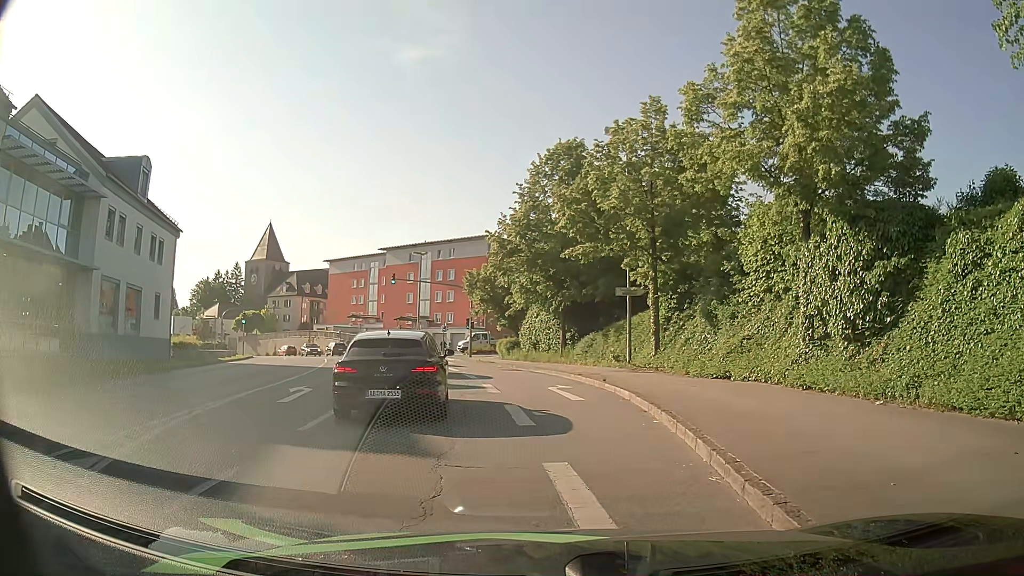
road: tertiary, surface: asphalt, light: Day
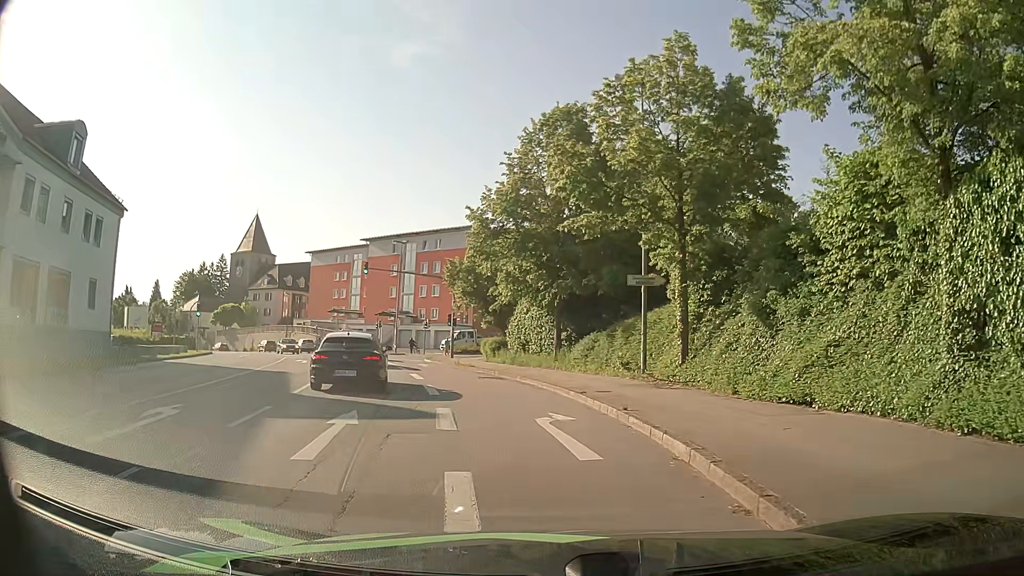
(+0.2, +6.6) m; +1°
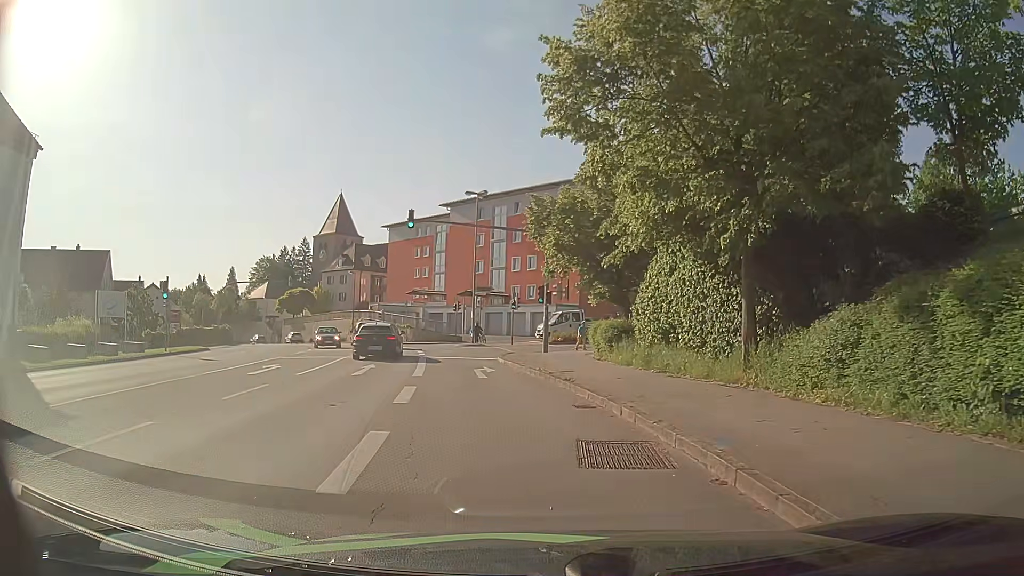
(-0.9, +16.5) m; -8°
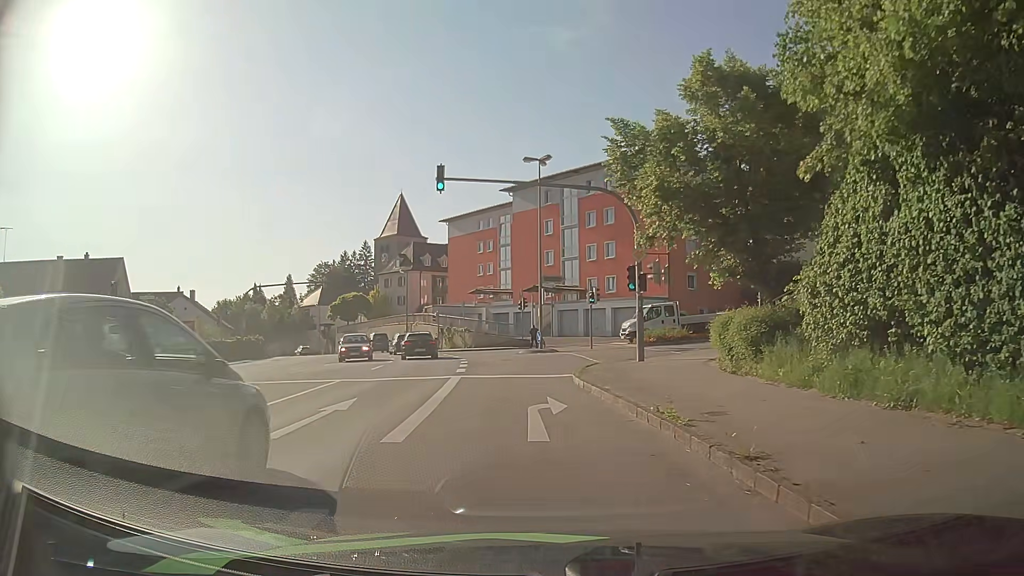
(-0.5, +9.6) m; -8°
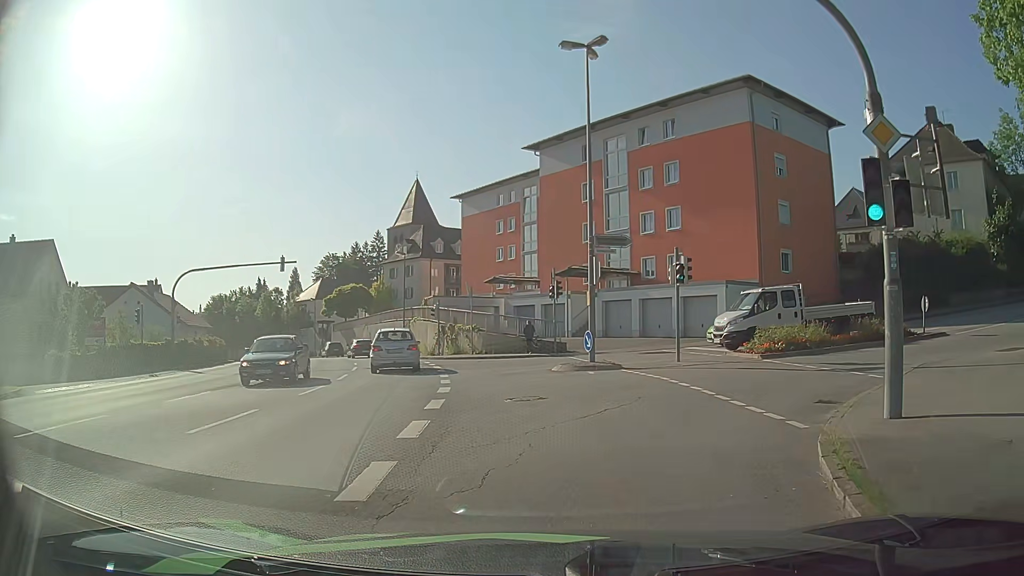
(-0.6, +14.9) m; -2°
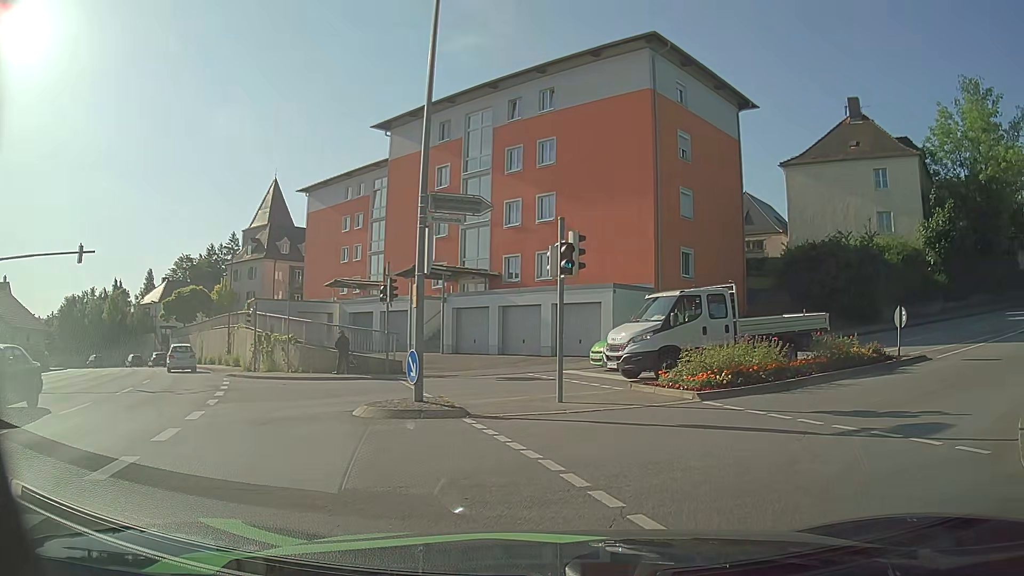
(+0.7, +7.9) m; +14°
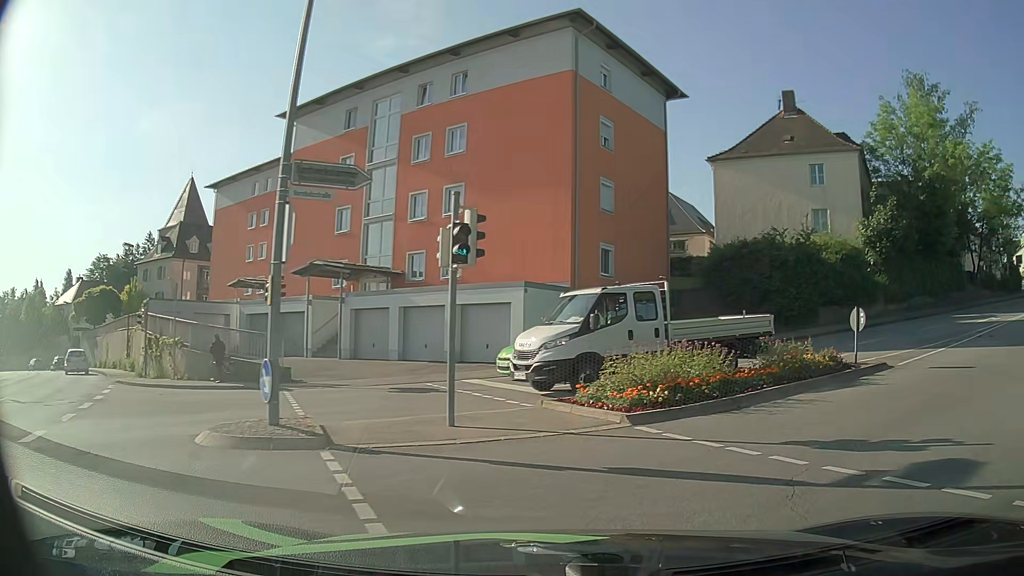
(+0.1, +2.7) m; +6°
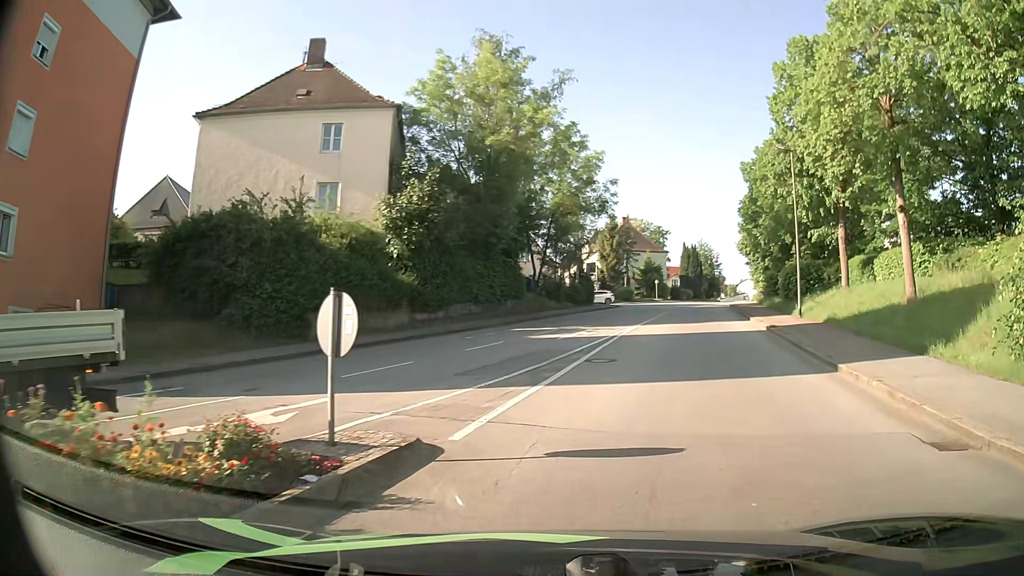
(+4.1, +10.4) m; +40°
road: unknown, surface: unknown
